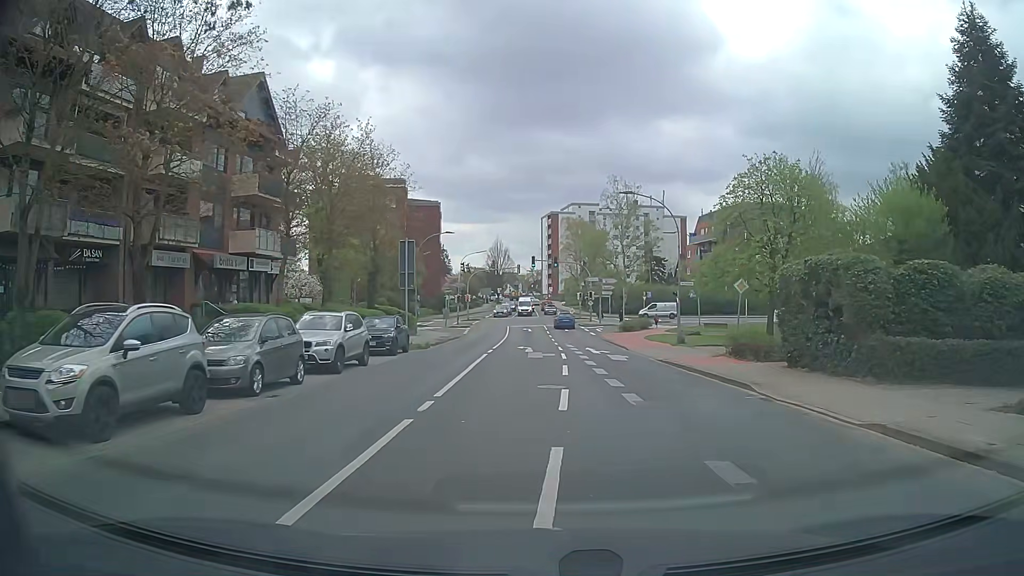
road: tertiary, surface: asphalt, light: Day
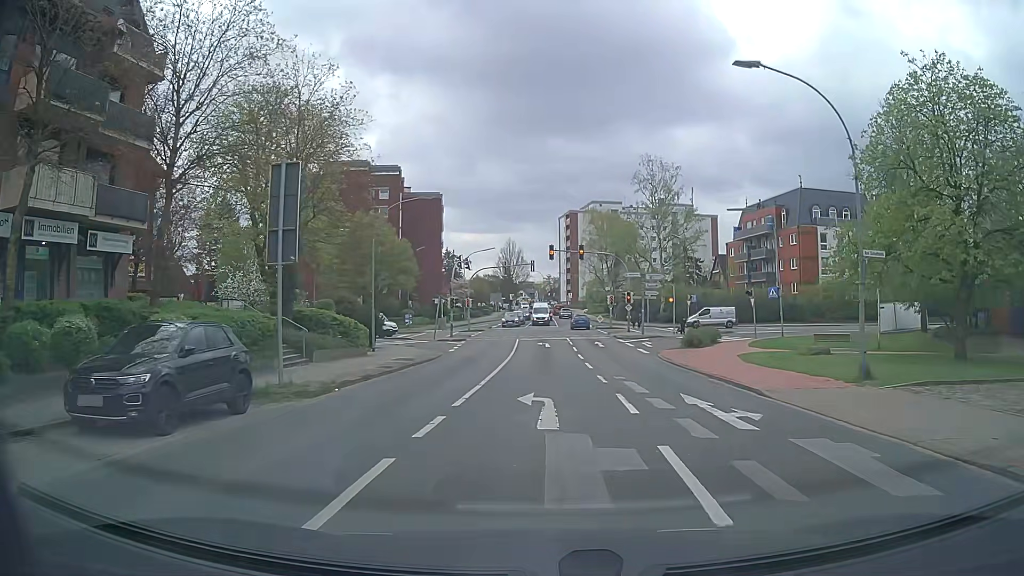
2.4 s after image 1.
(-0.5, +18.0) m; -2°
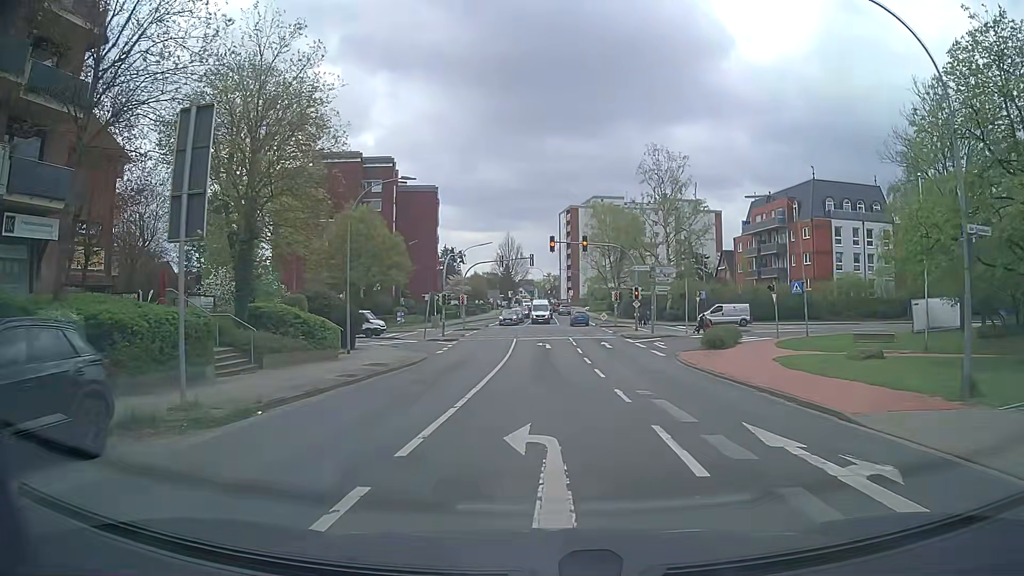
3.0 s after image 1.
(0.0, +4.4) m; 0°
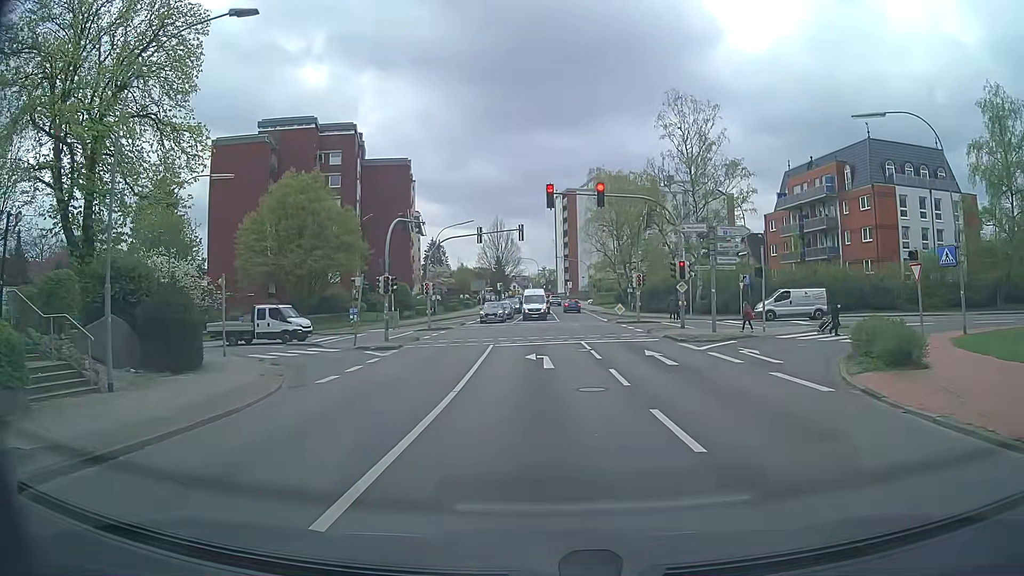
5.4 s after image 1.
(0.0, +17.1) m; 0°
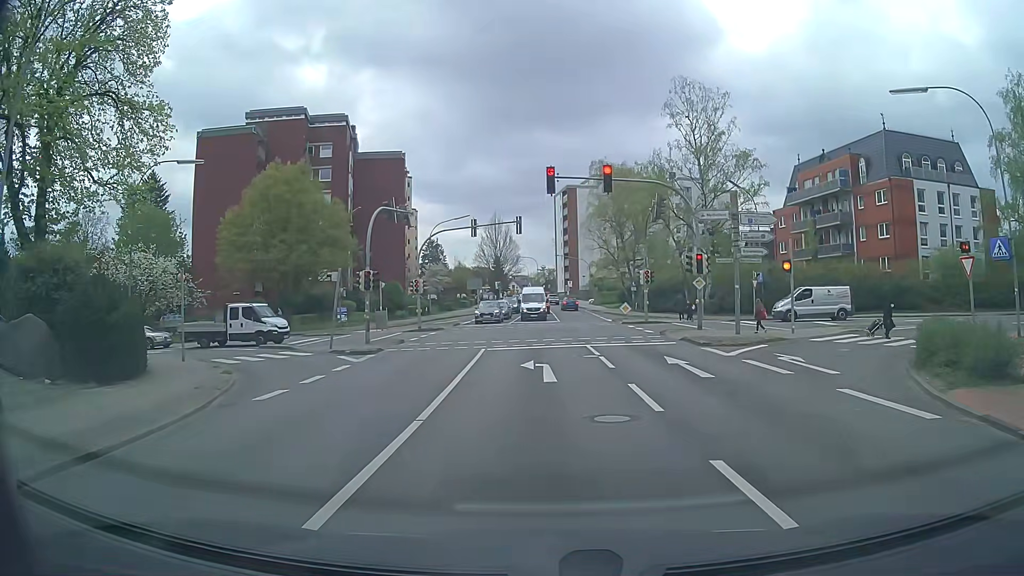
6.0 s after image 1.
(0.0, +3.5) m; +1°
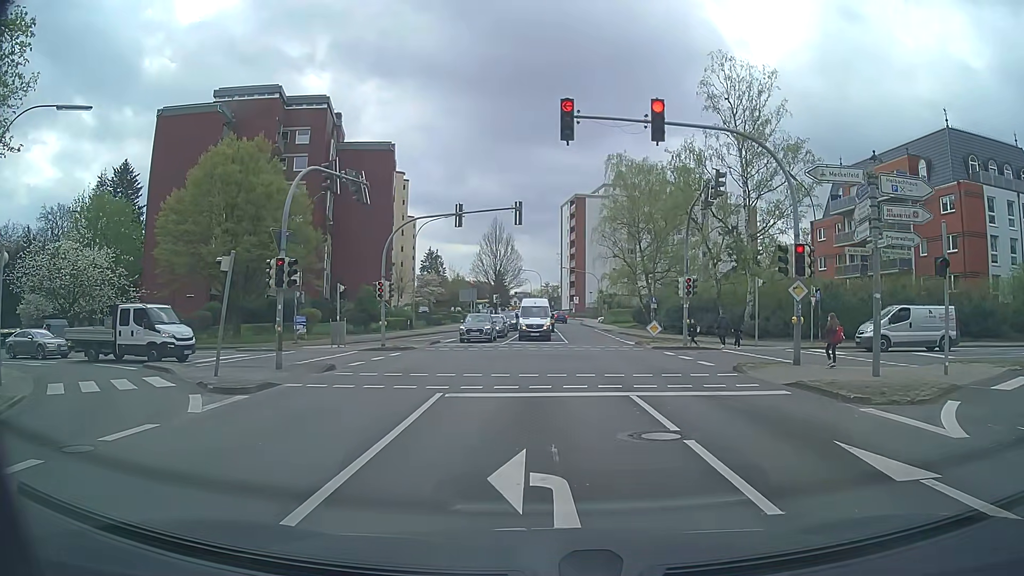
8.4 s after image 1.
(-0.1, +10.4) m; -1°
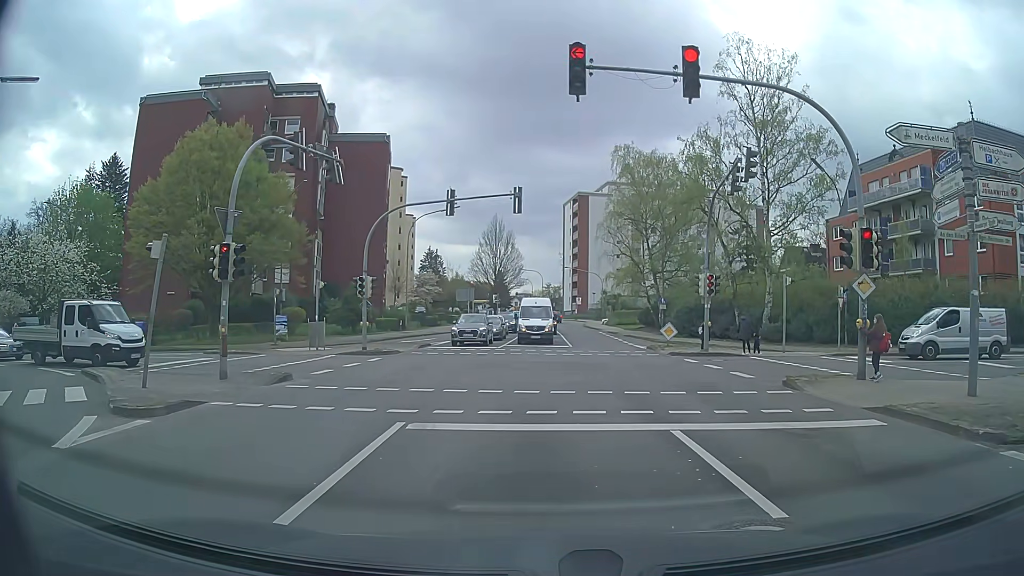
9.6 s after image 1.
(0.0, +3.7) m; -1°
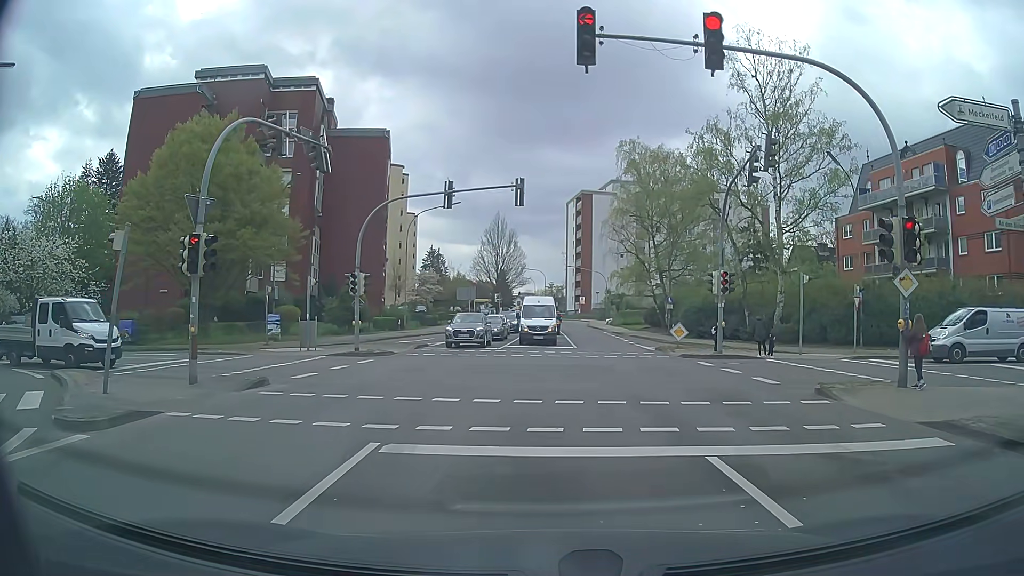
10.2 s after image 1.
(0.0, +1.7) m; 0°
